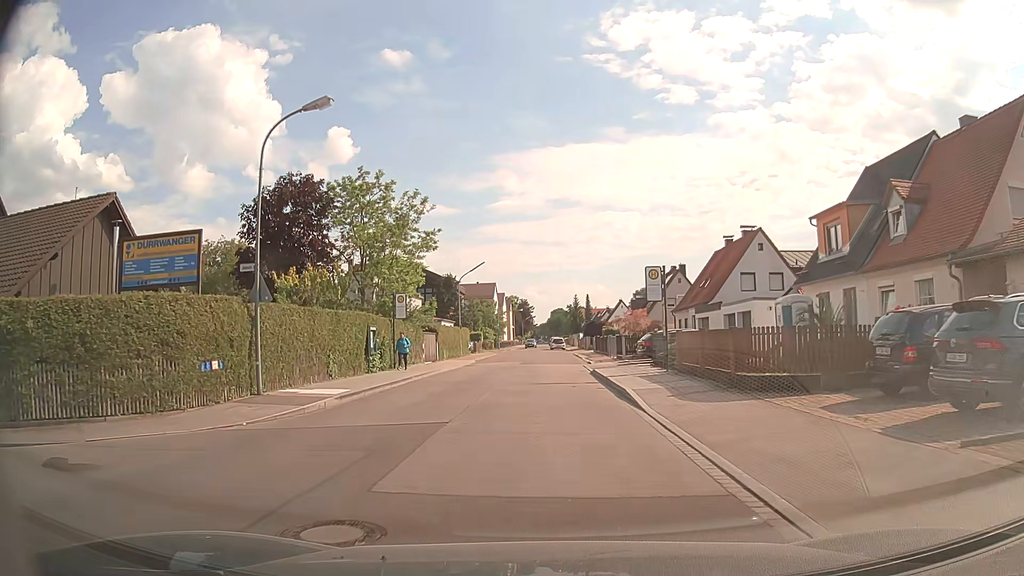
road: unclassified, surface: asphalt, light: Day
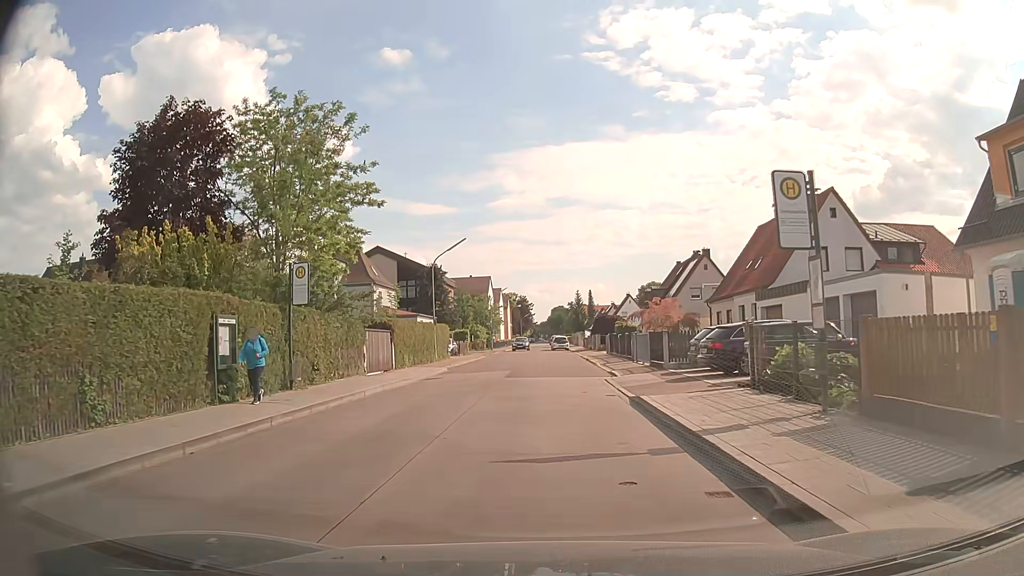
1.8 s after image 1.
(-0.1, +12.9) m; -1°
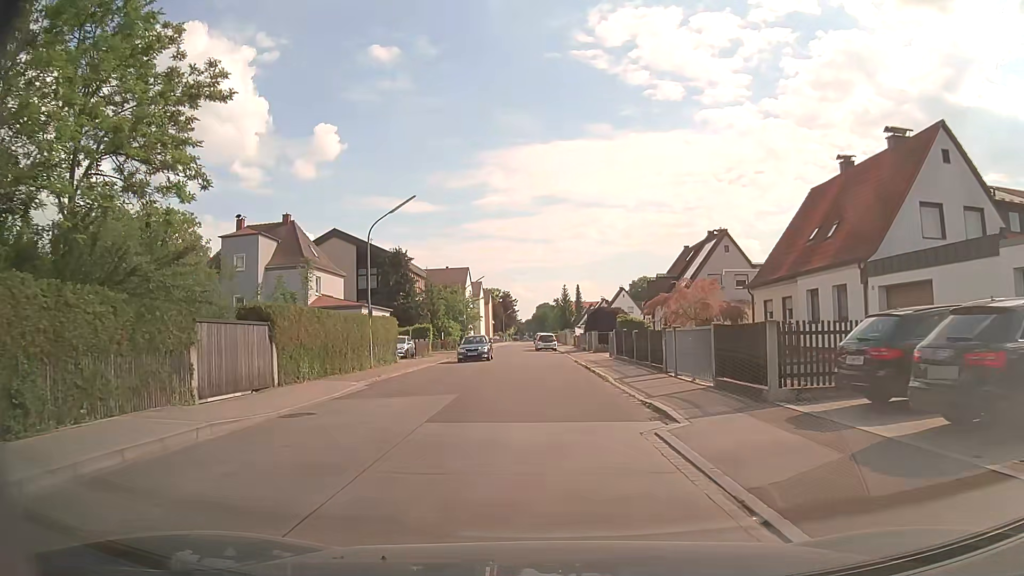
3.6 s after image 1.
(+0.3, +12.6) m; +2°
(0, +10) (0, +20) (-1, +30) (-2, +40) (-3, +50) (-3, +60) (-4, +70) (-4, +80) (-4, +90) (-4, +100) m
